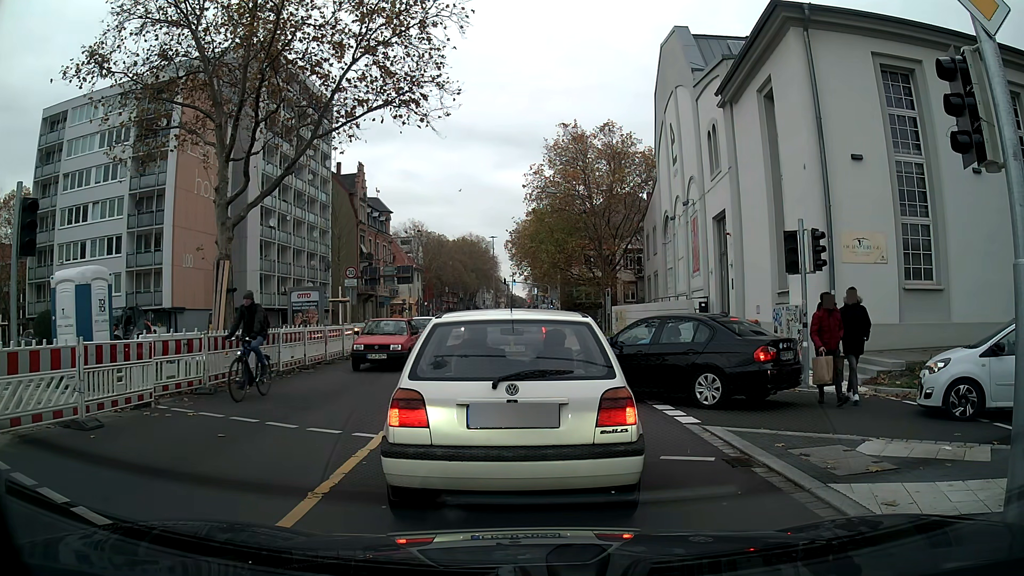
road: secondary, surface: asphalt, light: Day
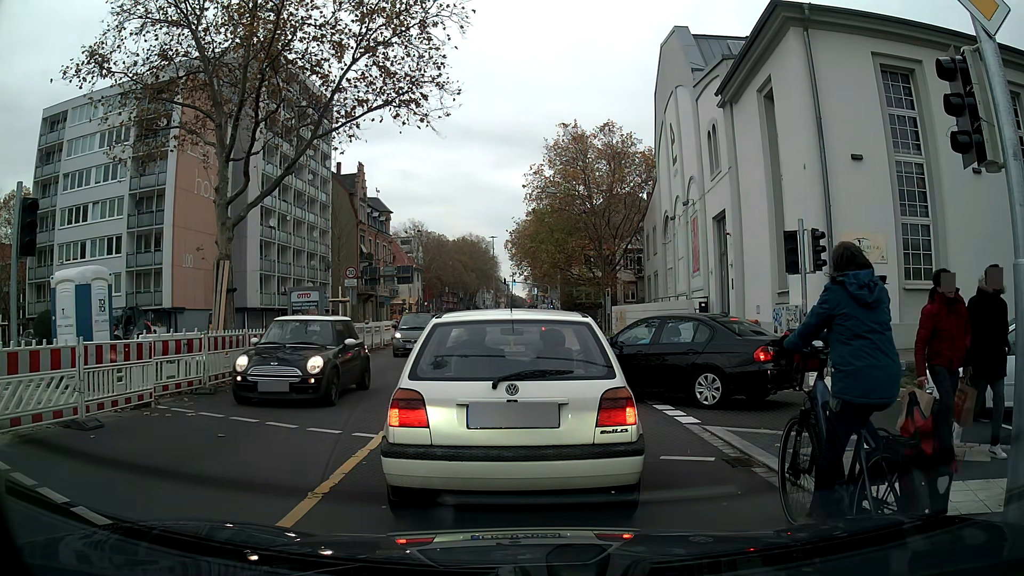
(0.0, 0.0) m; 0°
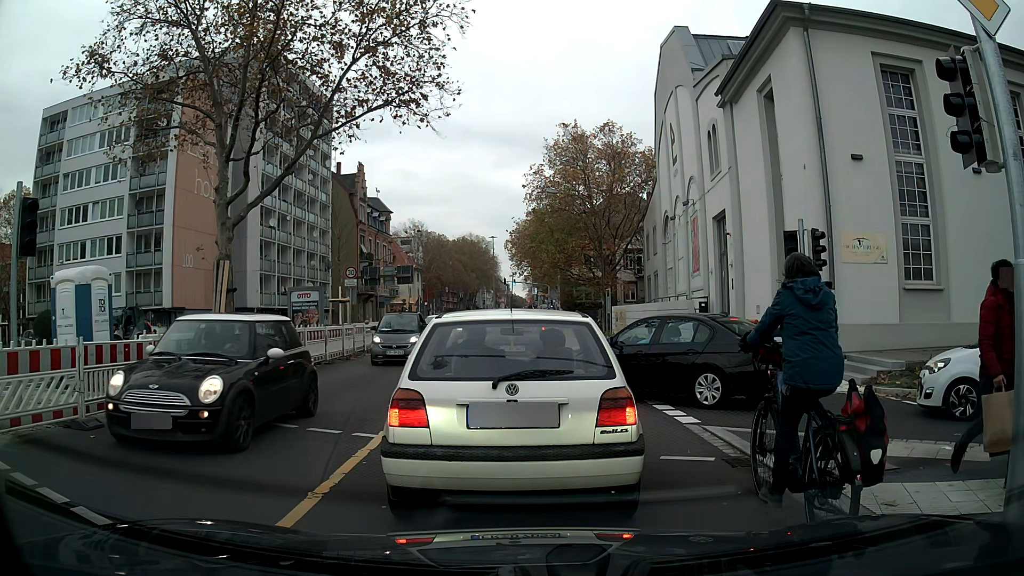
(0.0, 0.0) m; 0°
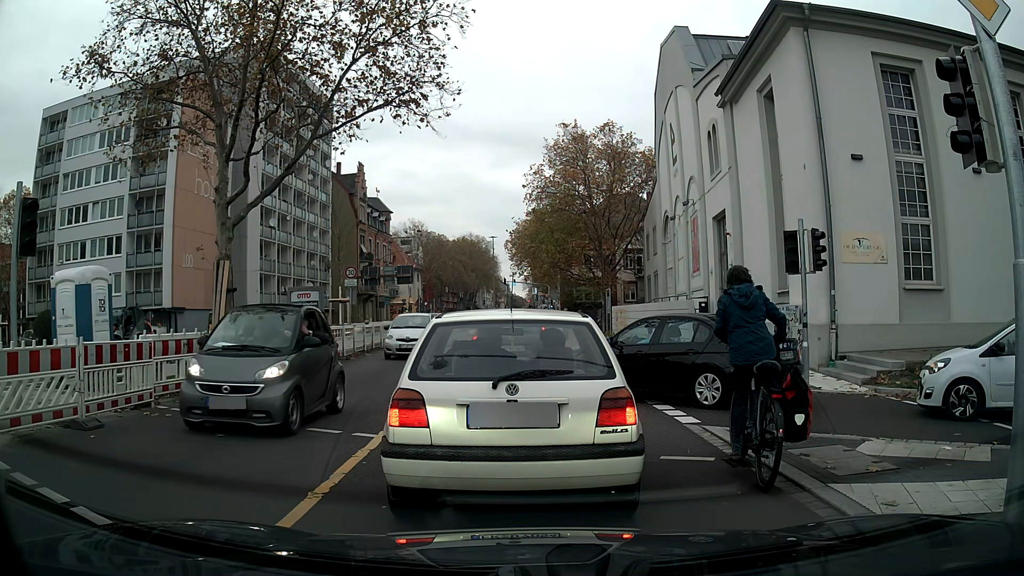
(0.0, 0.0) m; 0°
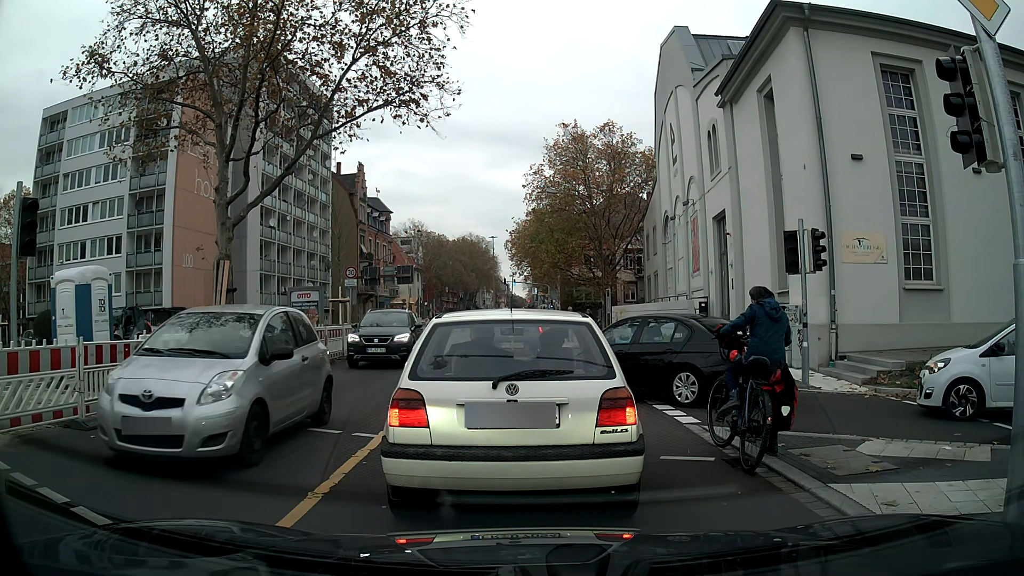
(0.0, 0.0) m; 0°
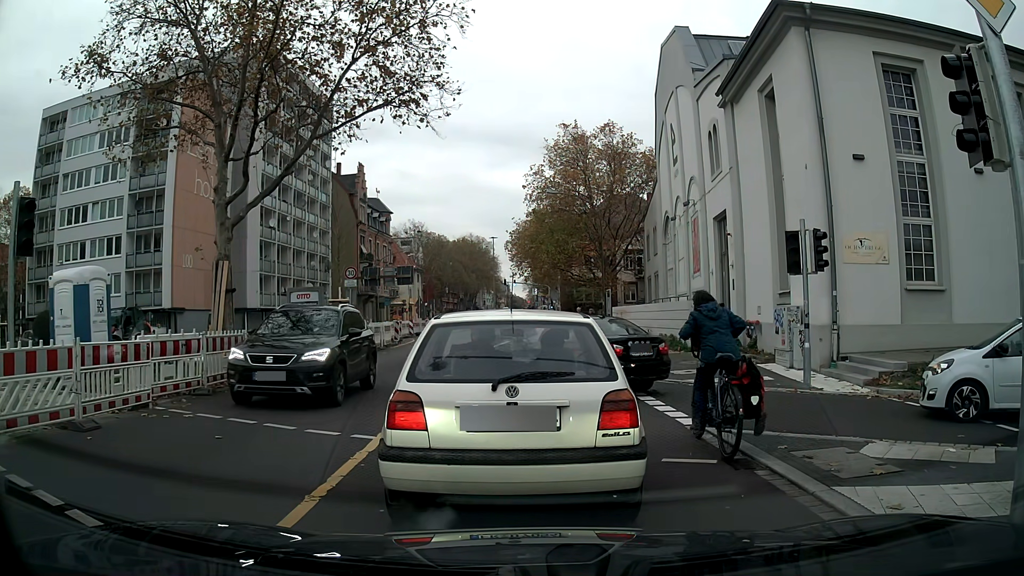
(0.0, 0.0) m; 0°
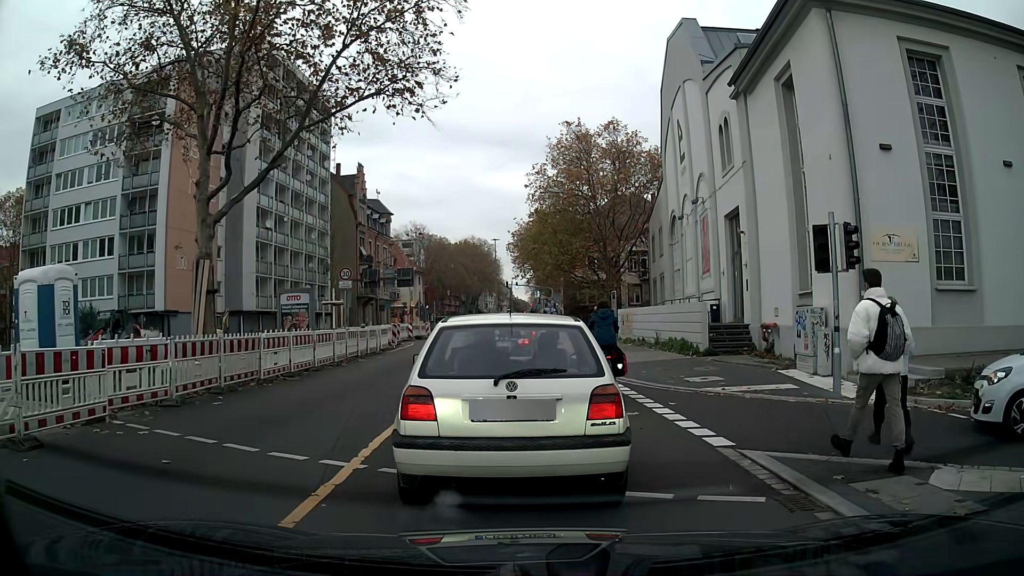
(0.0, +1.3) m; 0°
